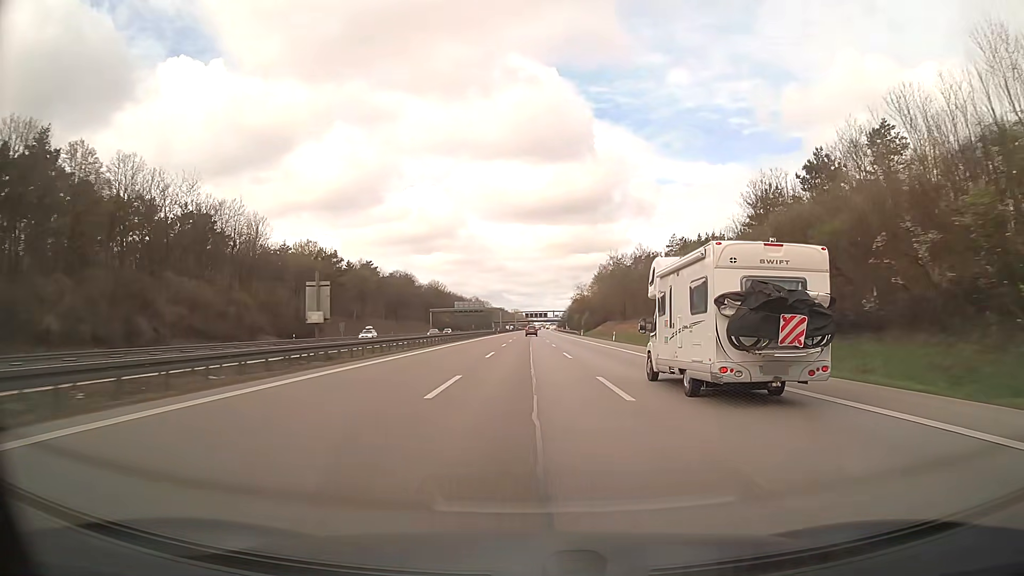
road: motorway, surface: asphalt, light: Day
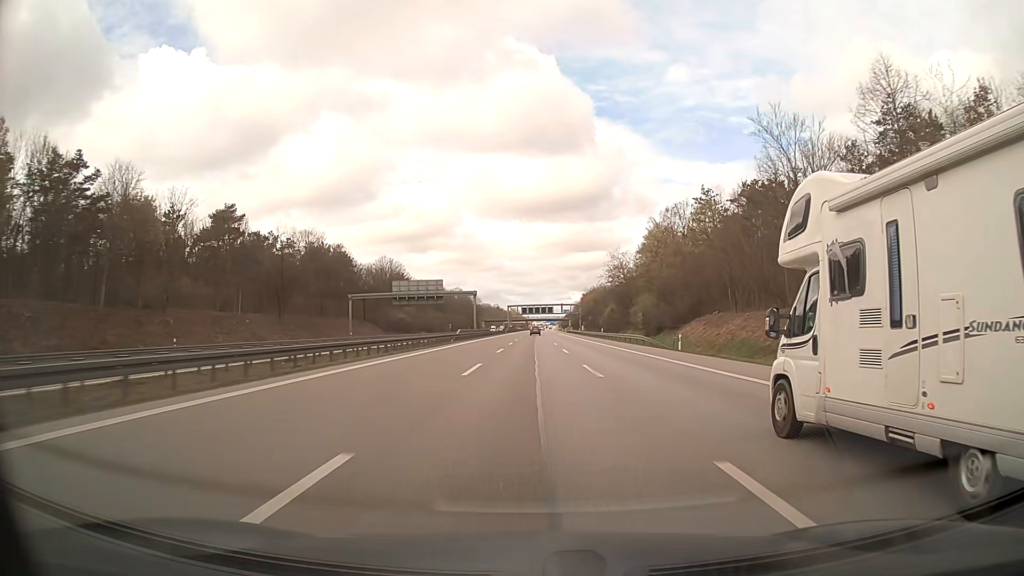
(+0.1, +84.3) m; 0°
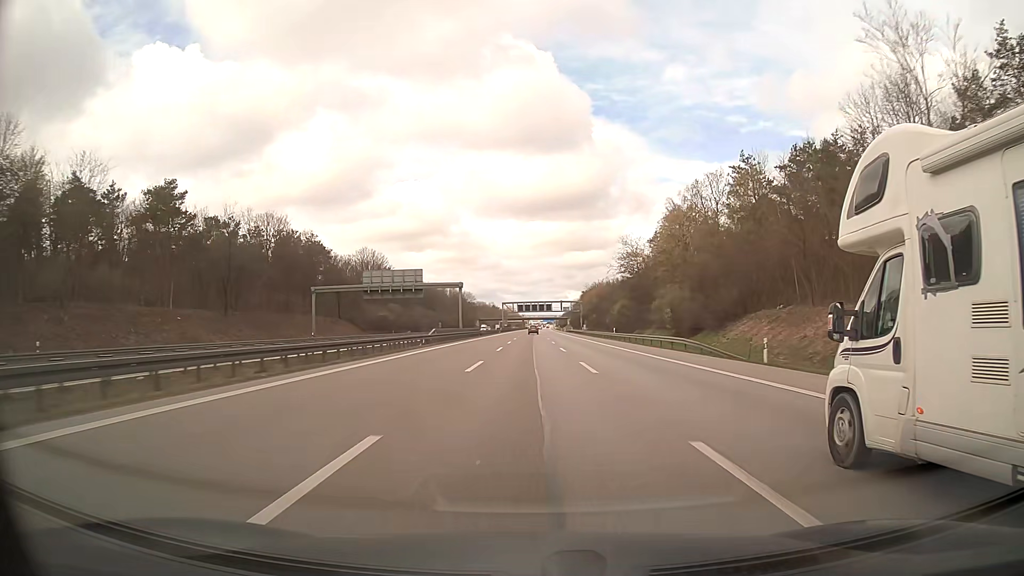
(0.0, +16.9) m; 0°
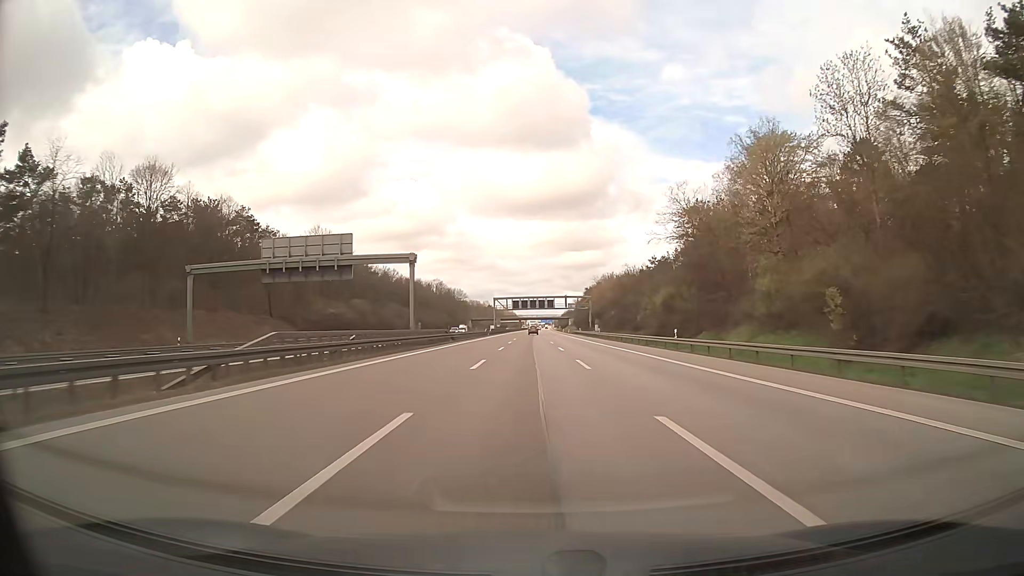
(0.0, +33.8) m; 0°
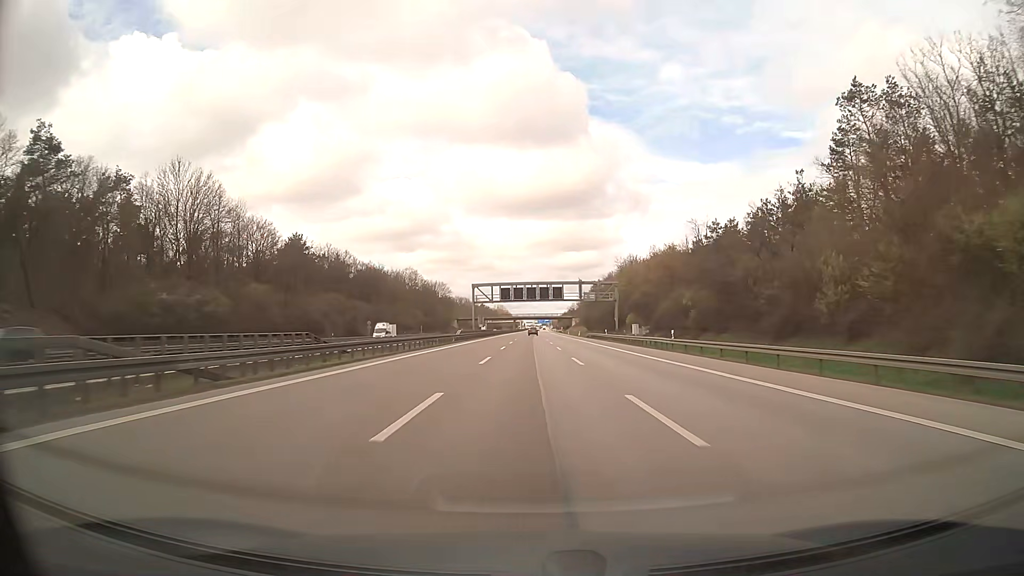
(0.0, +50.7) m; 0°
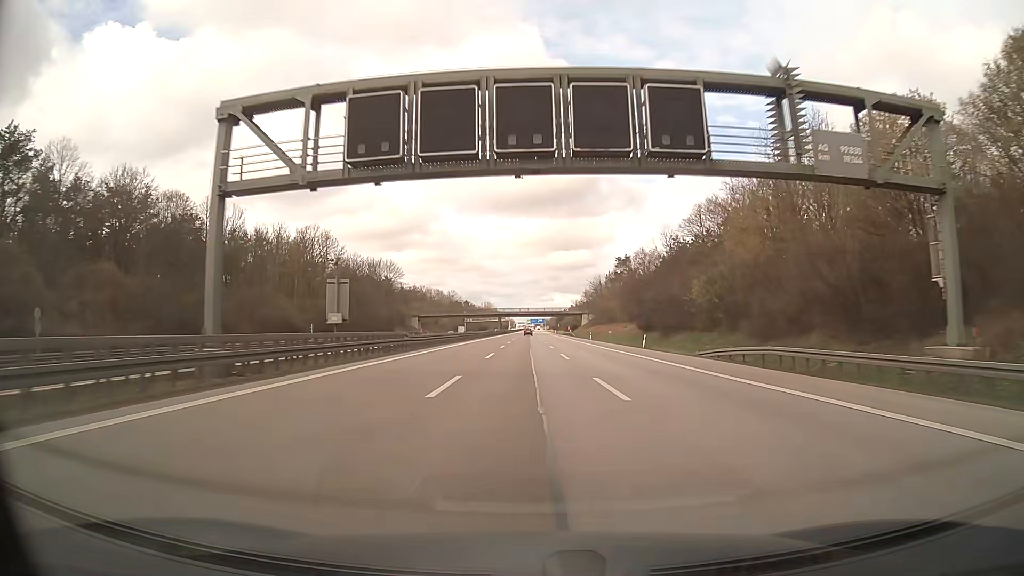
(+0.3, +84.7) m; +1°
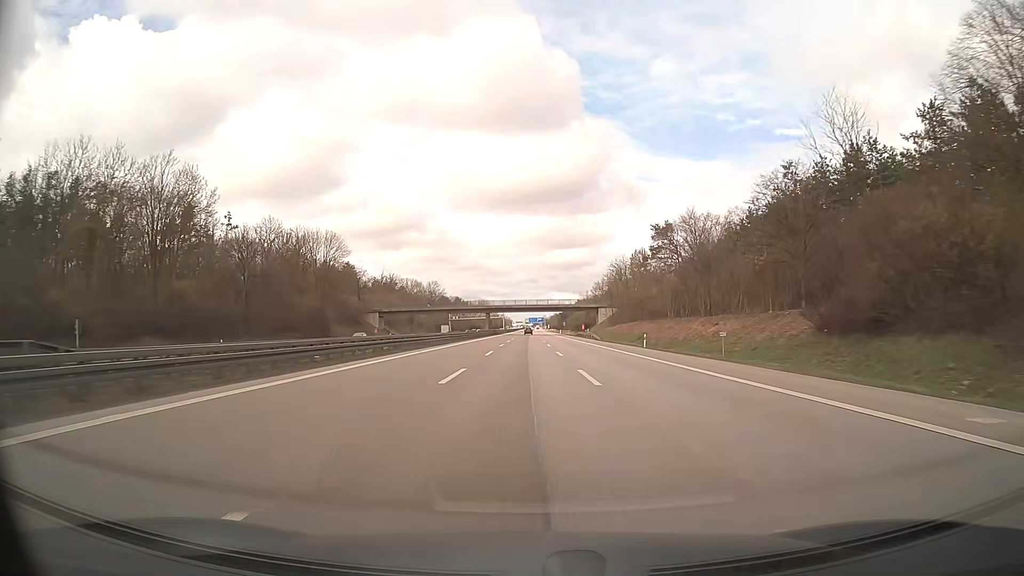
(0.0, +50.9) m; 0°
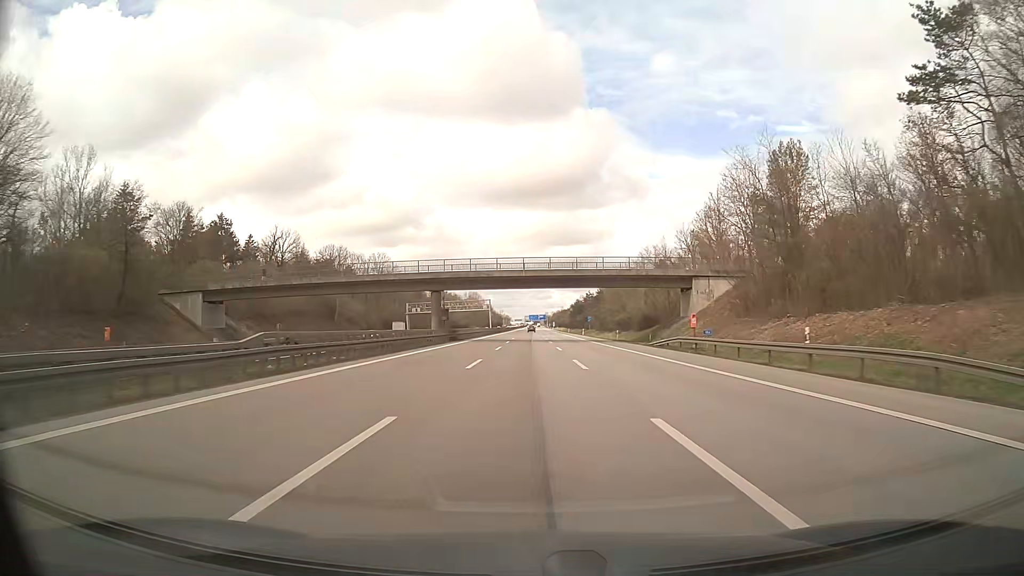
(-0.1, +84.8) m; 0°
(0, +10) (0, +20) (0, +30) (0, +40) (0, +50) (0, +60) (0, +70) (0, +80) (0, +90) (+1, +100) m
